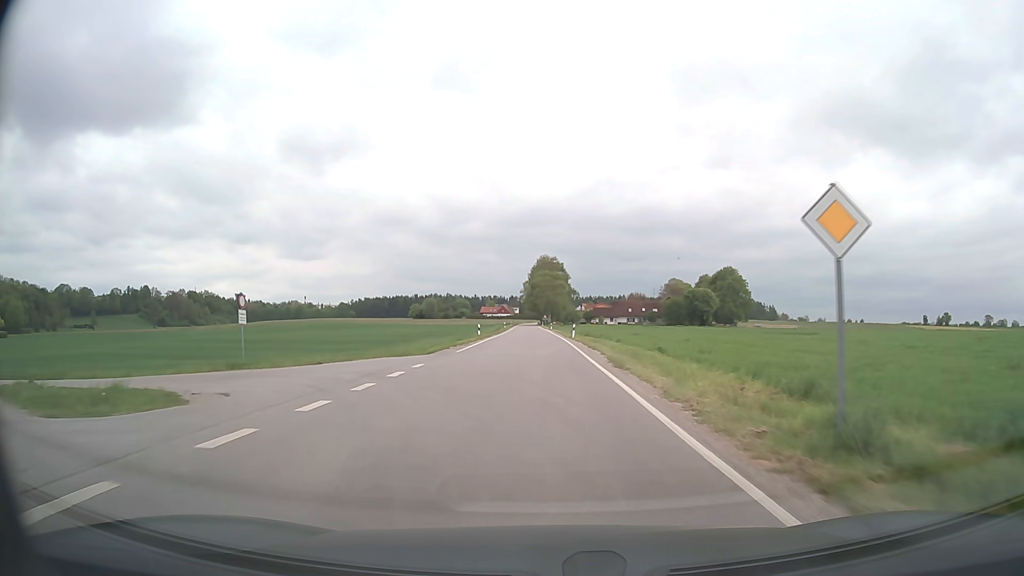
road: secondary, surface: asphalt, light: Day
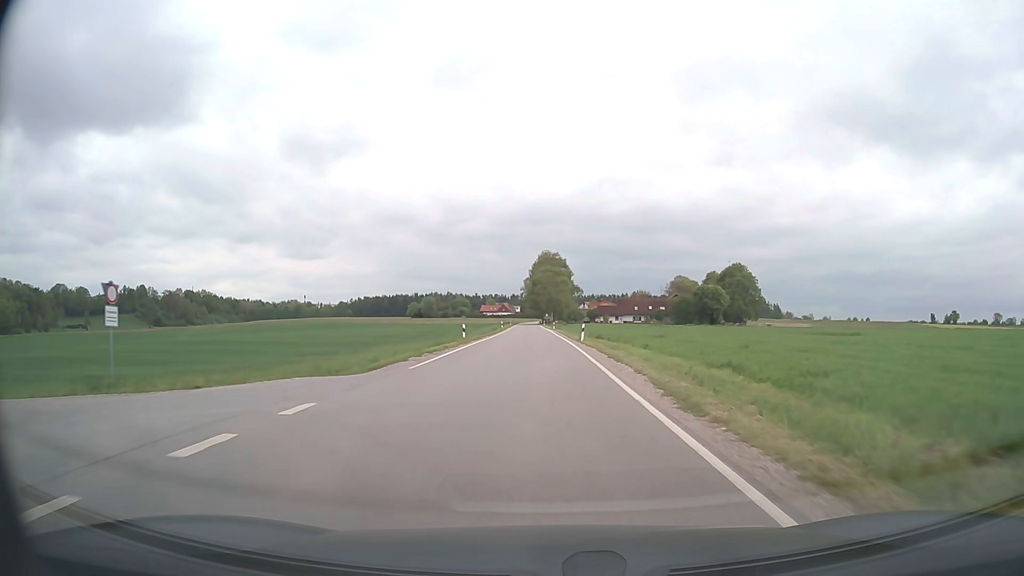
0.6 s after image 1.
(0.0, +9.8) m; 0°
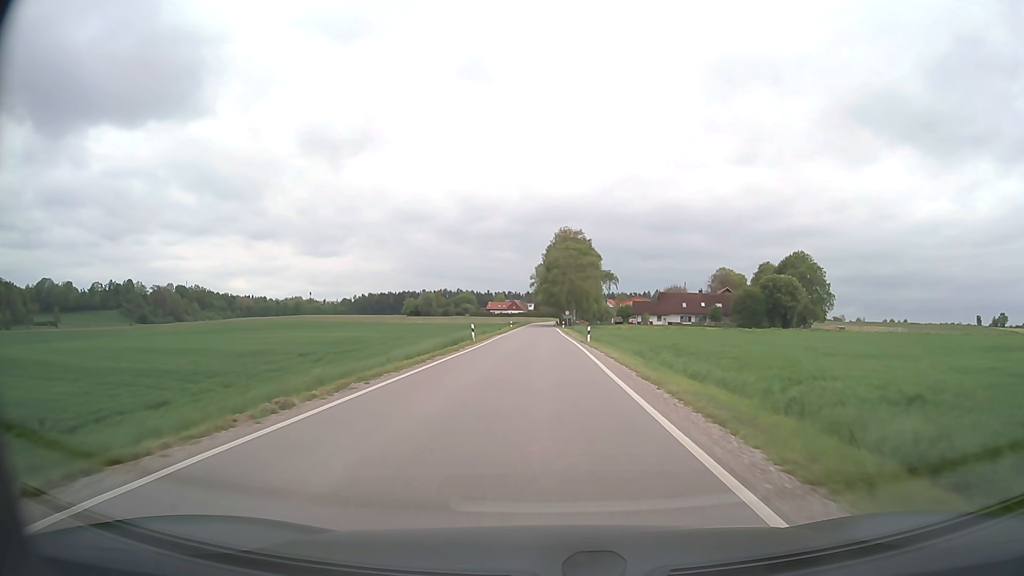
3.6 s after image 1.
(-0.6, +48.2) m; -1°
(0, +10) (0, +20) (0, +30) (0, +40) (0, +50) (0, +60) (0, +70) (0, +80) (0, +90) (0, +100) m
